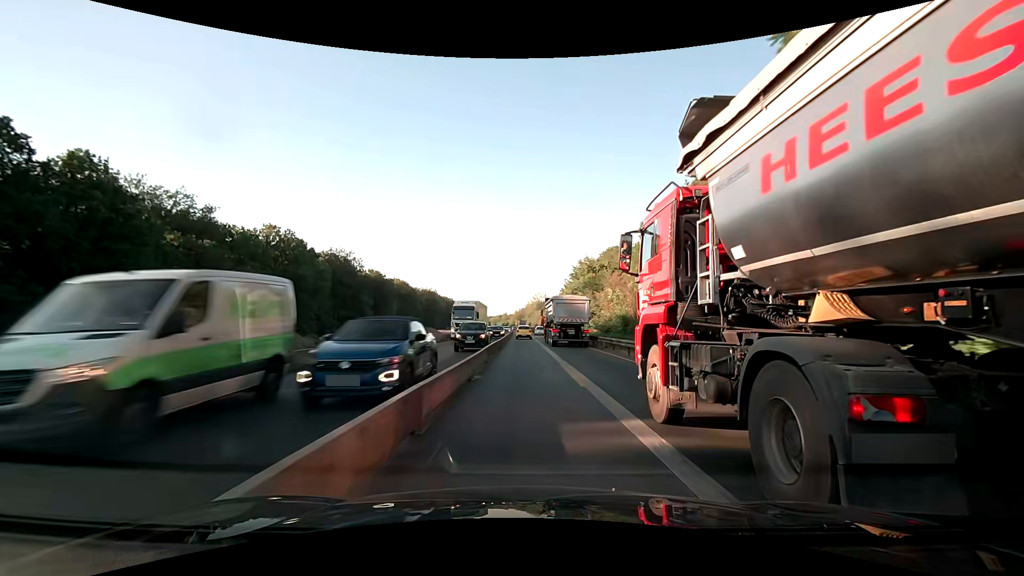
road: motorway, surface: asphalt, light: Day
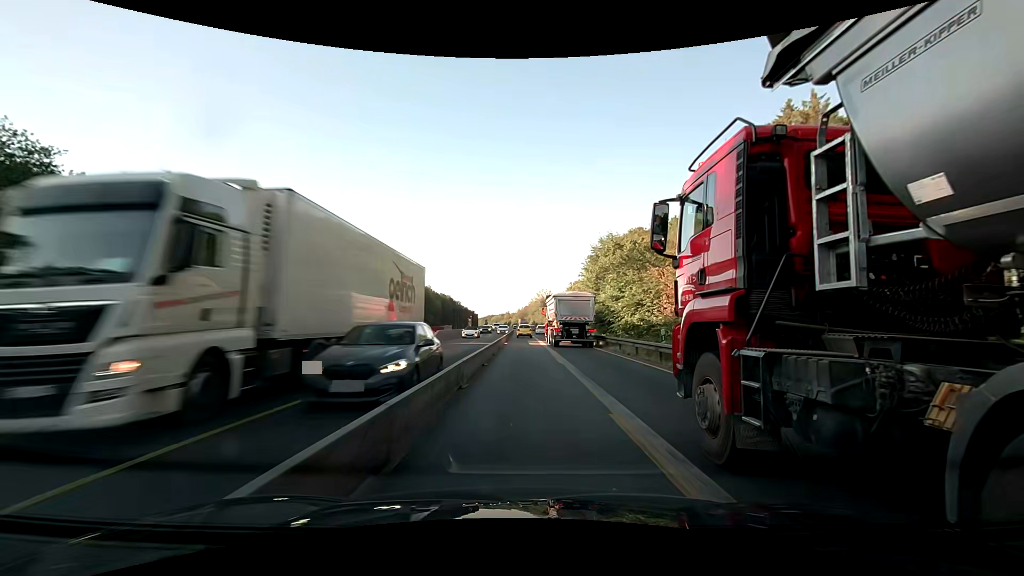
(-0.1, +25.7) m; 0°
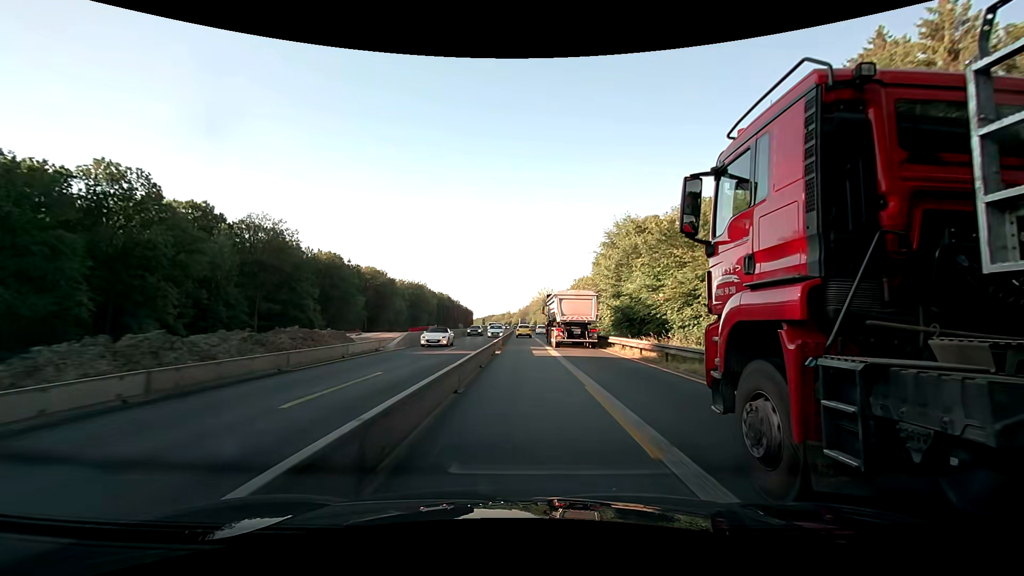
(0.0, +12.9) m; 0°
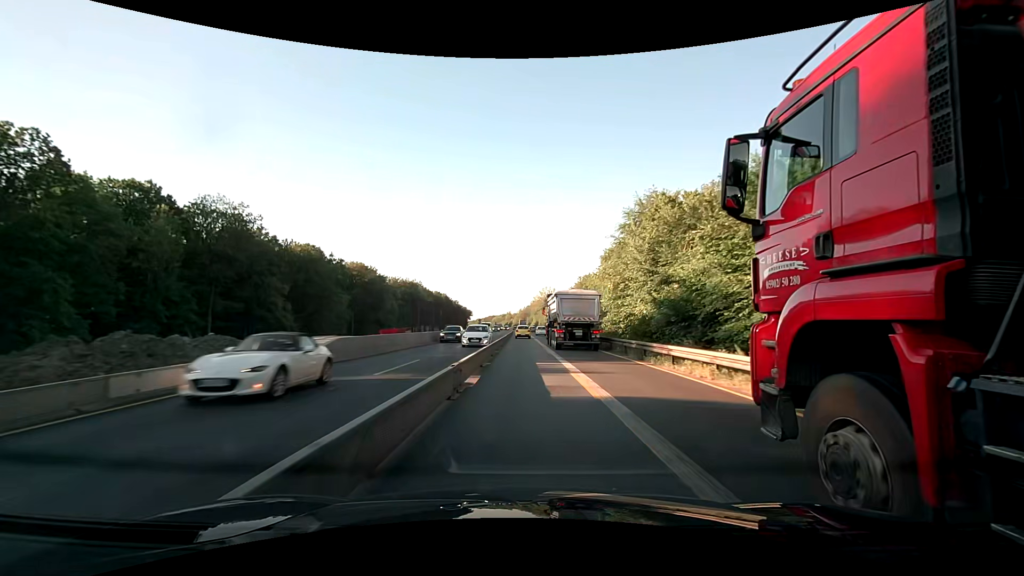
(0.0, +12.8) m; 0°
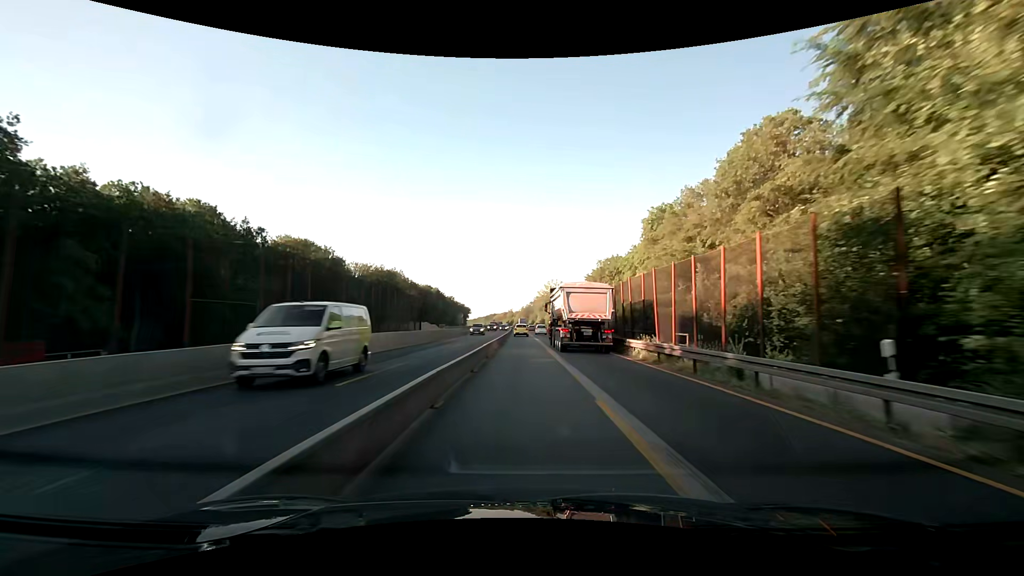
(-0.1, +38.5) m; 0°
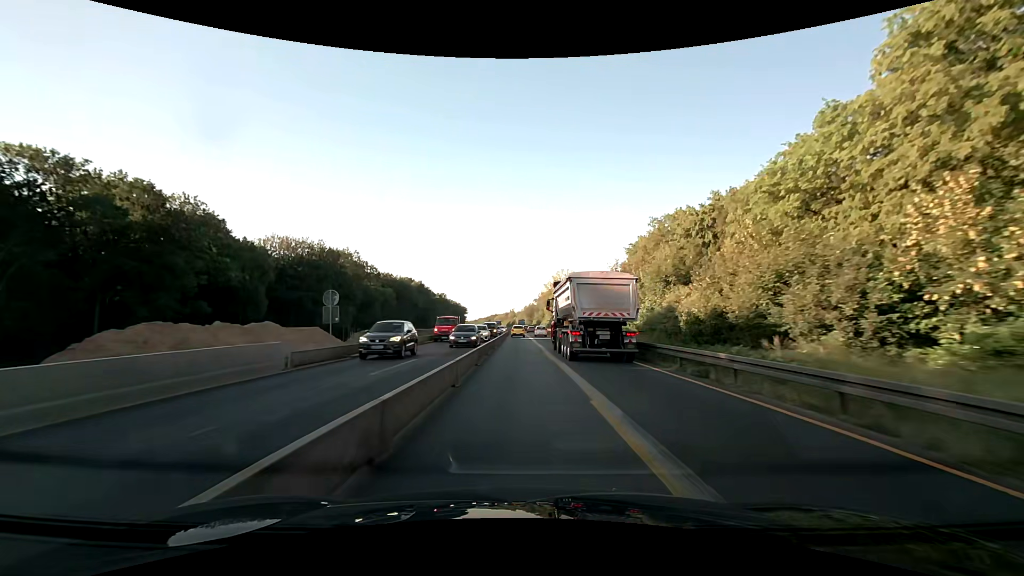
(0.0, +51.3) m; 0°
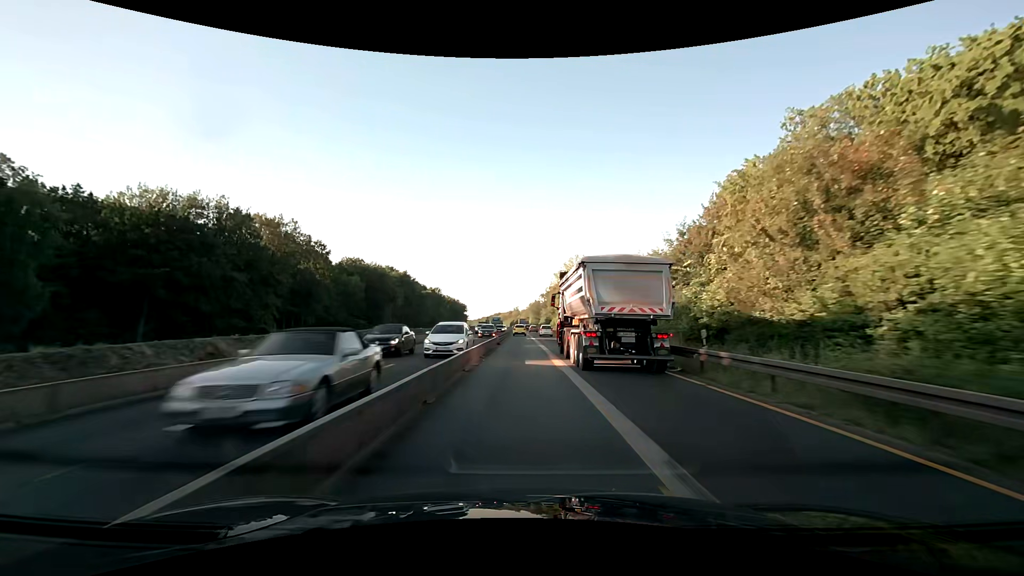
(-0.2, +38.6) m; 0°
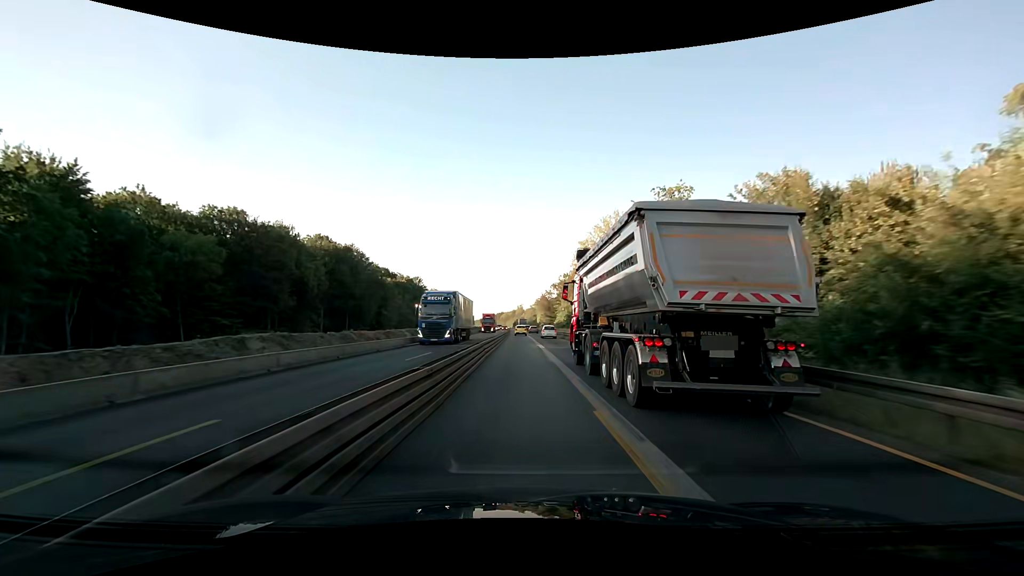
(-0.5, +64.5) m; -1°
(0, +10) (0, +20) (0, +30) (0, +40) (0, +50) (-1, +60) (-1, +70) (-1, +80) (-1, +90) (-1, +100) m
